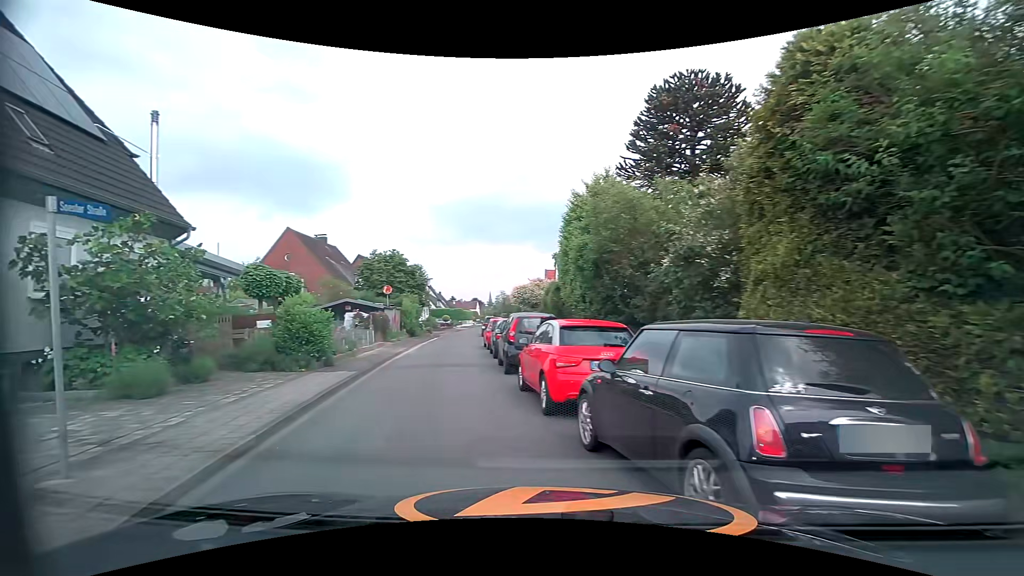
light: Day
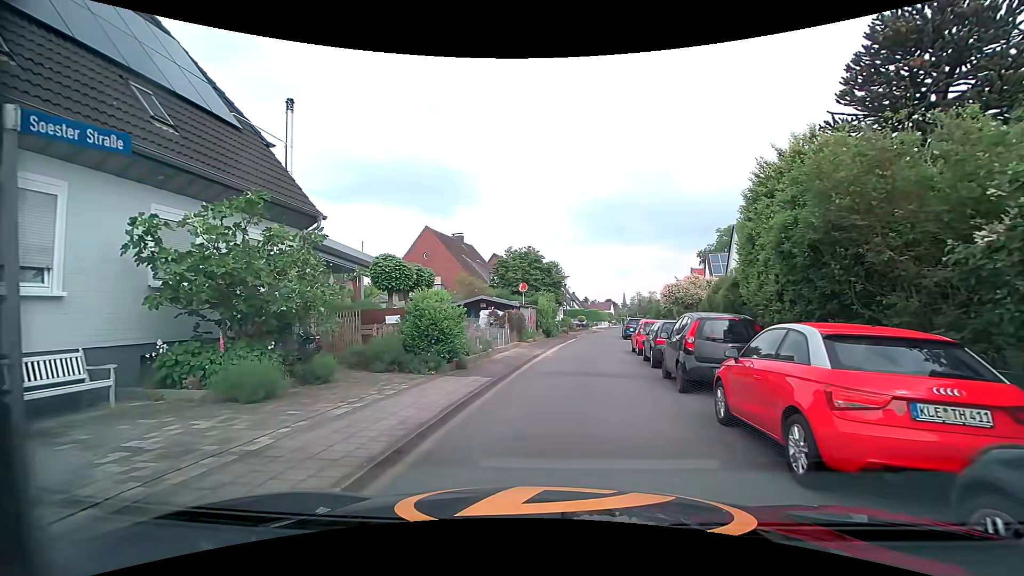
(-0.4, +2.7) m; -12°
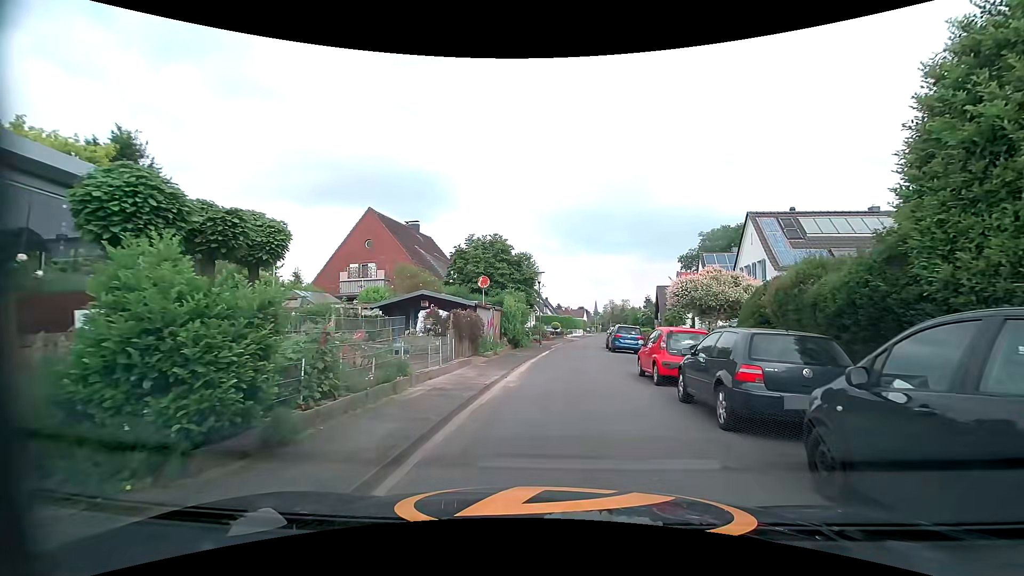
(+0.2, +8.3) m; +2°
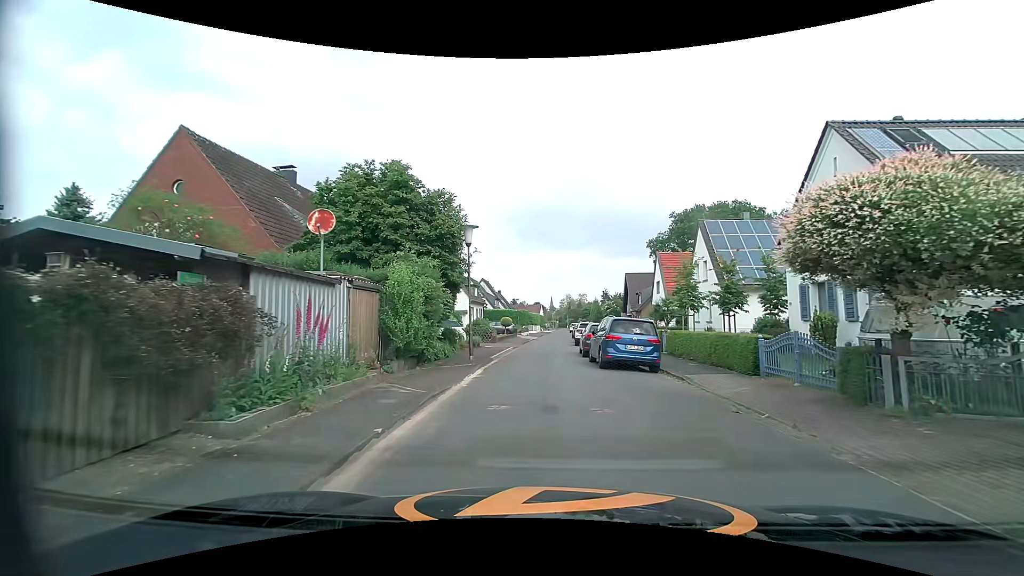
(+1.1, +14.0) m; +6°
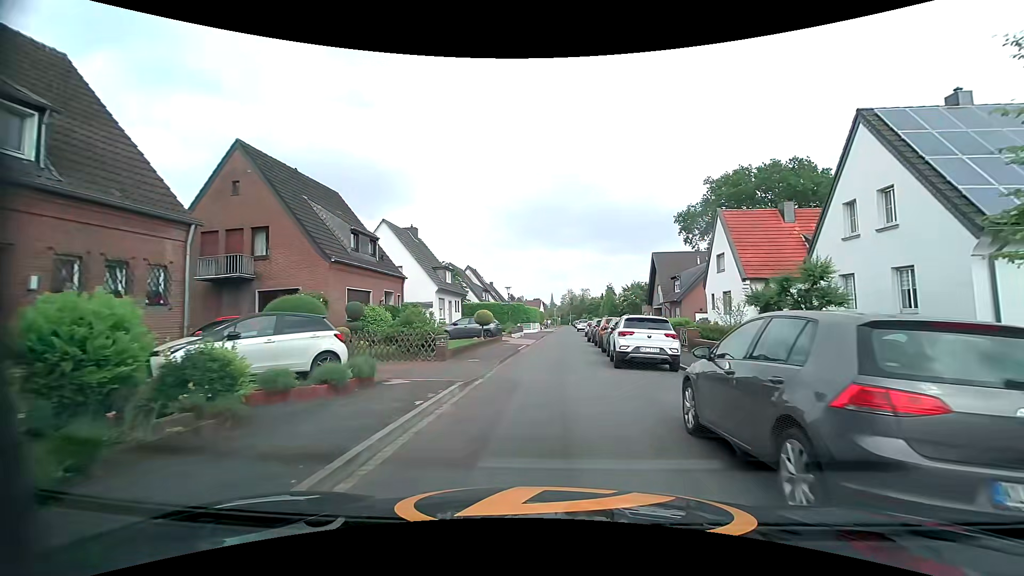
(0.0, +18.0) m; +1°
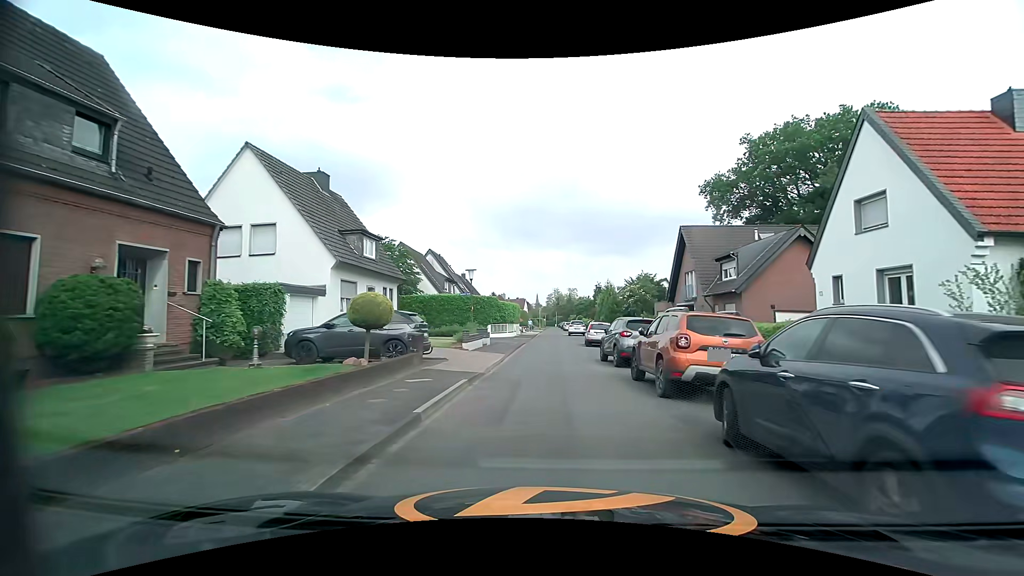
(0.0, +16.6) m; +1°
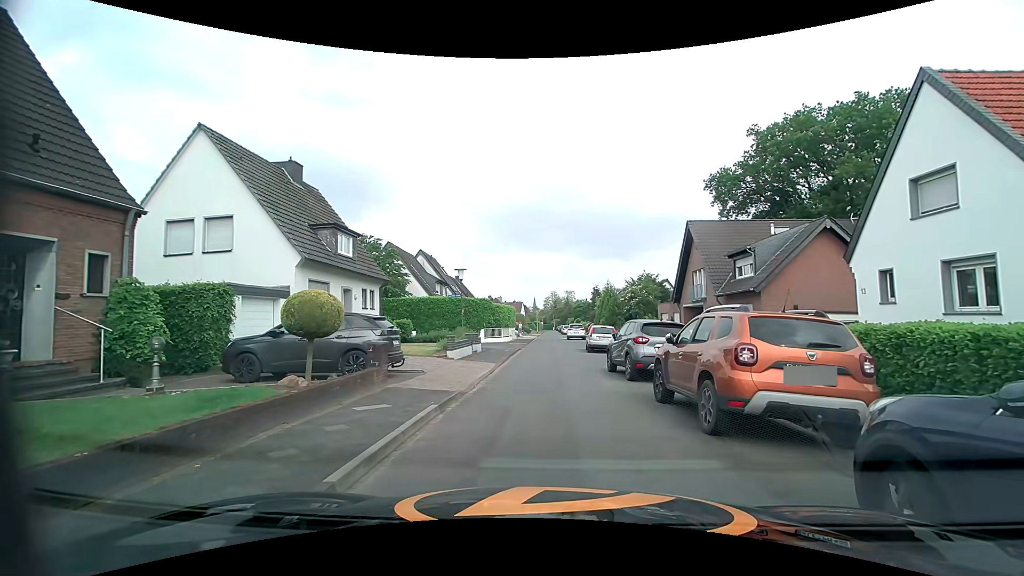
(0.0, +1.7) m; +2°
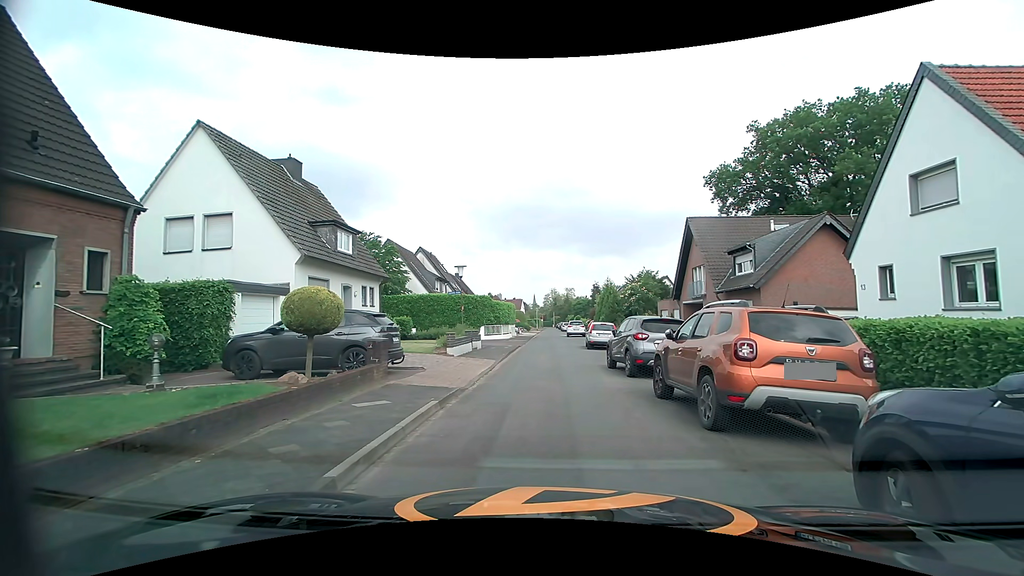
(0.0, +0.1) m; 0°
(-1, +10) (-1, +20) (-1, +30) (-1, +40) (-1, +50) (-2, +60) (-2, +70) (-2, +80) (-2, +90) (-3, +100) m
